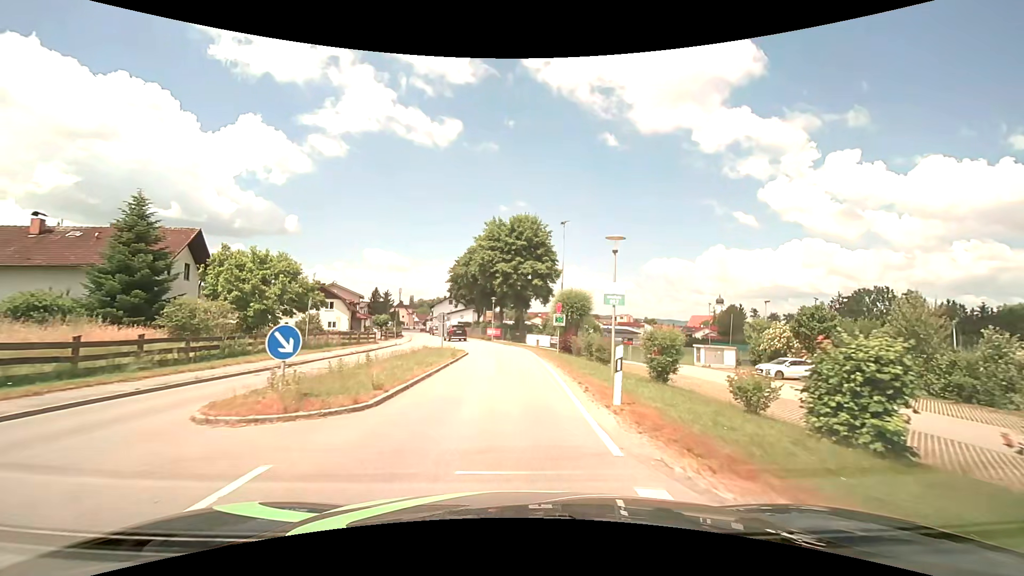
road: secondary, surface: asphalt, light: Day
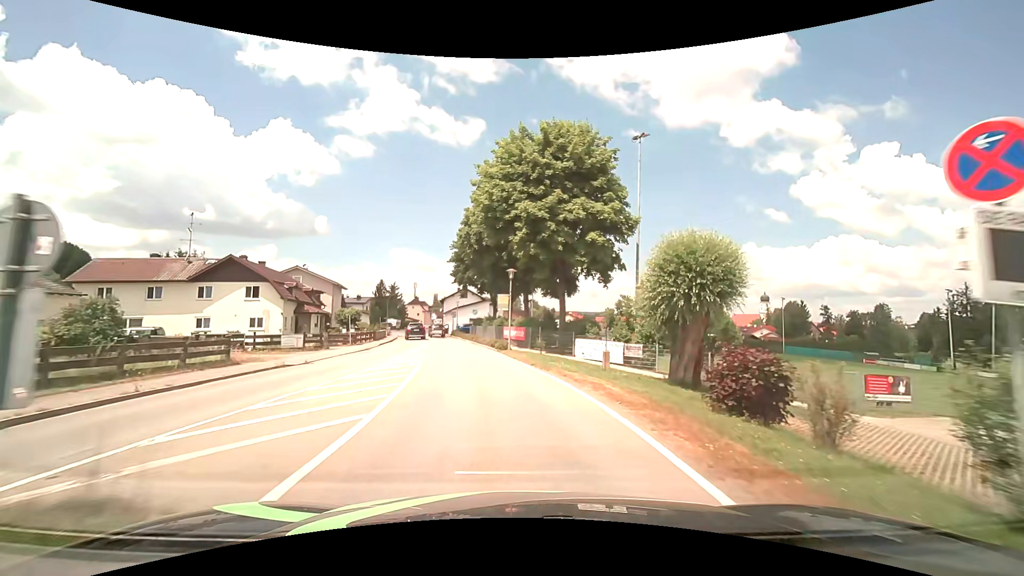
(-0.6, +24.7) m; -3°
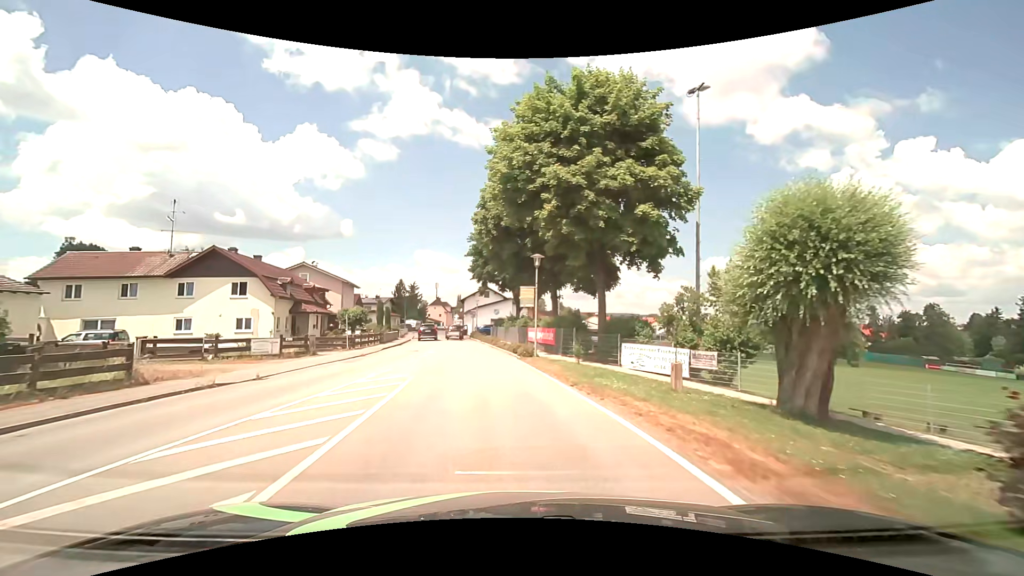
(-0.1, +6.0) m; -3°
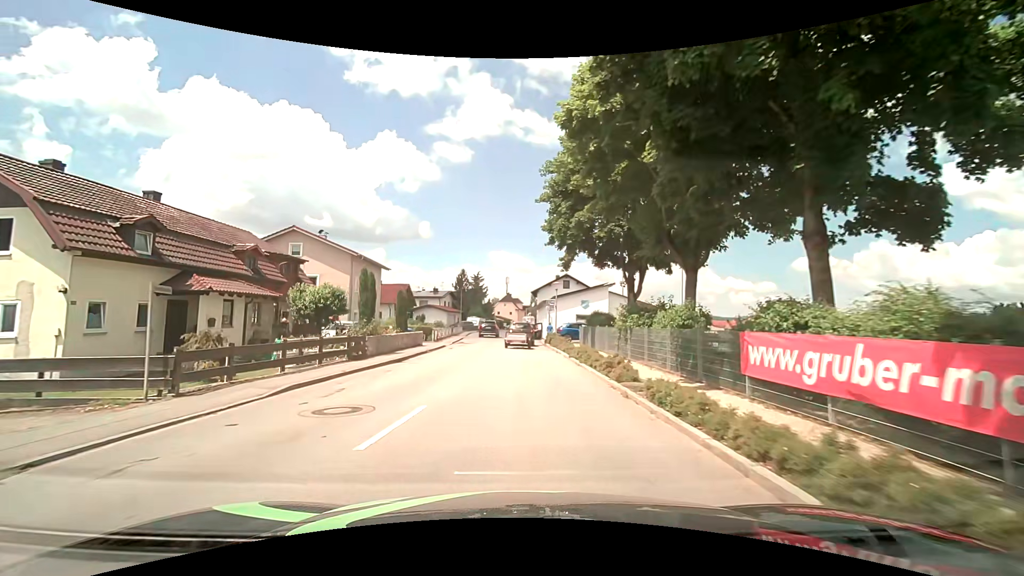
(-2.0, +22.4) m; -8°
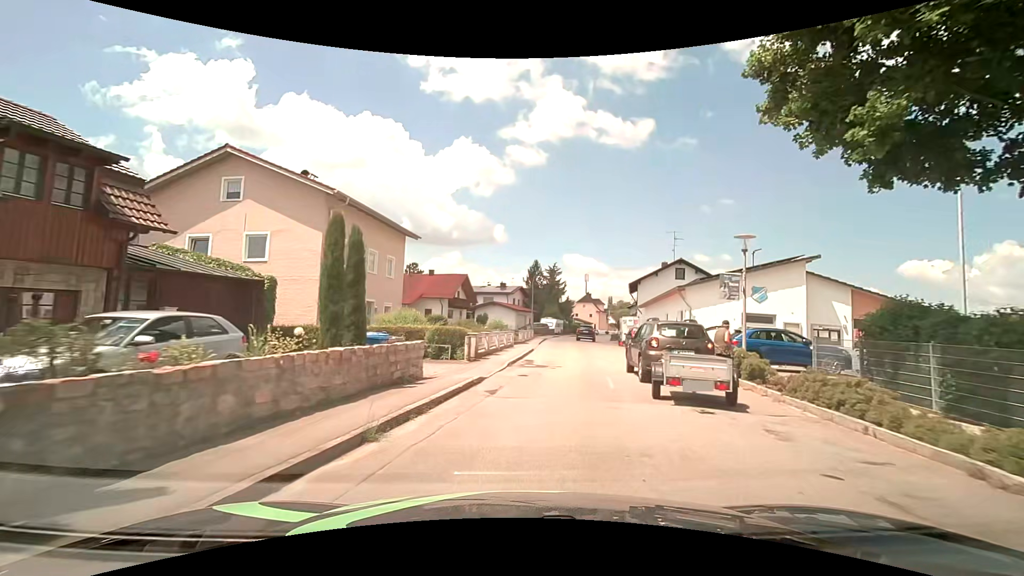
(-1.6, +19.4) m; -8°
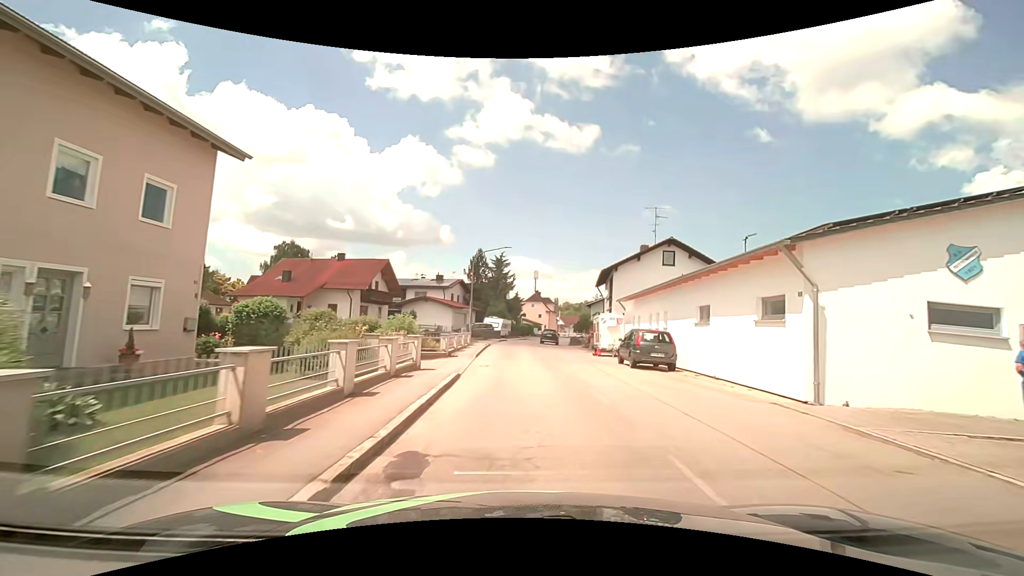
(+0.7, +14.7) m; +8°
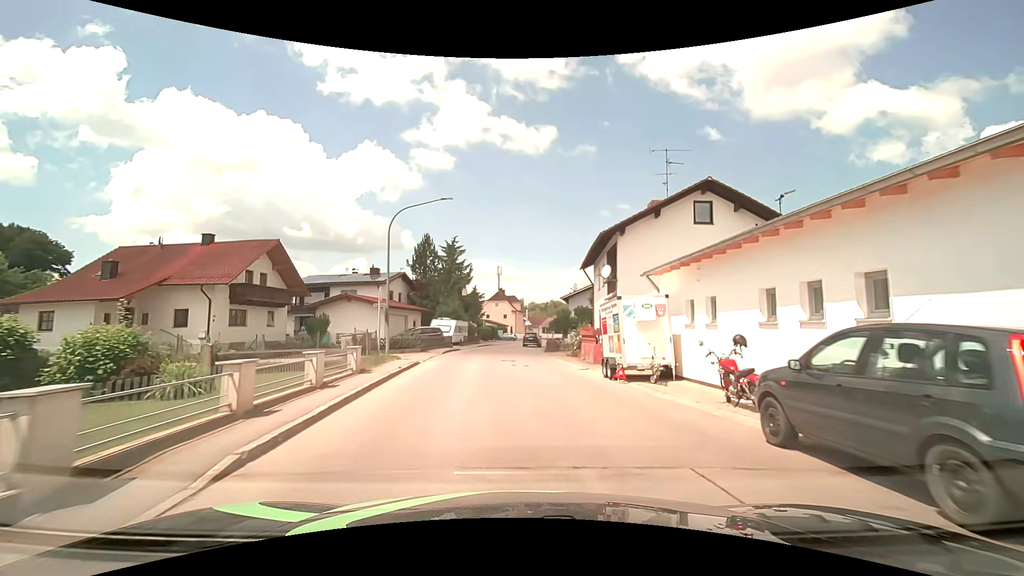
(+0.3, +15.5) m; +3°
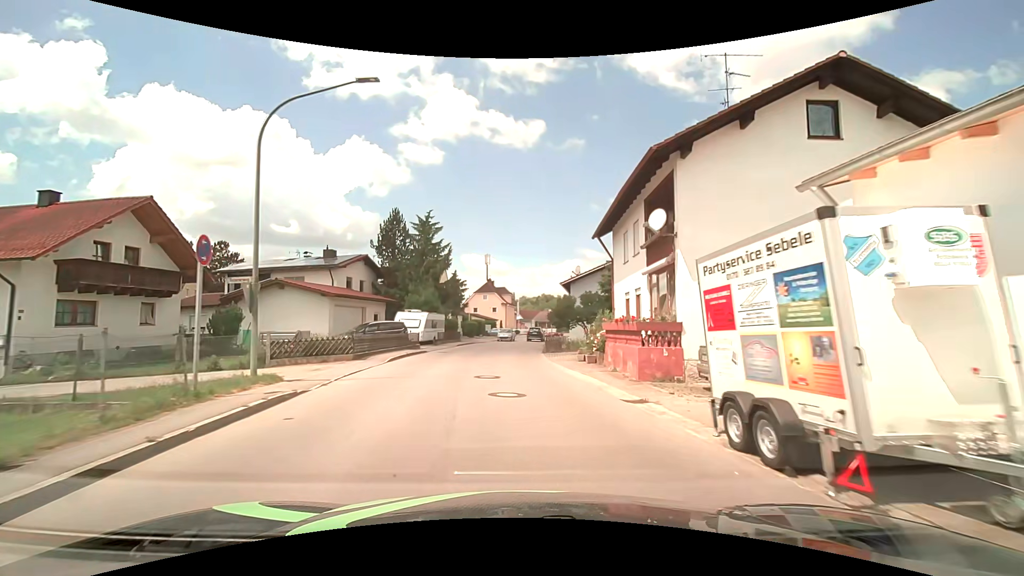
(+0.1, +11.0) m; +1°
(0, +10) (0, +20) (0, +30) (0, +40) (+1, +50) (+2, +60) (+3, +70) (+4, +80) (+6, +90) (+7, +100) m
